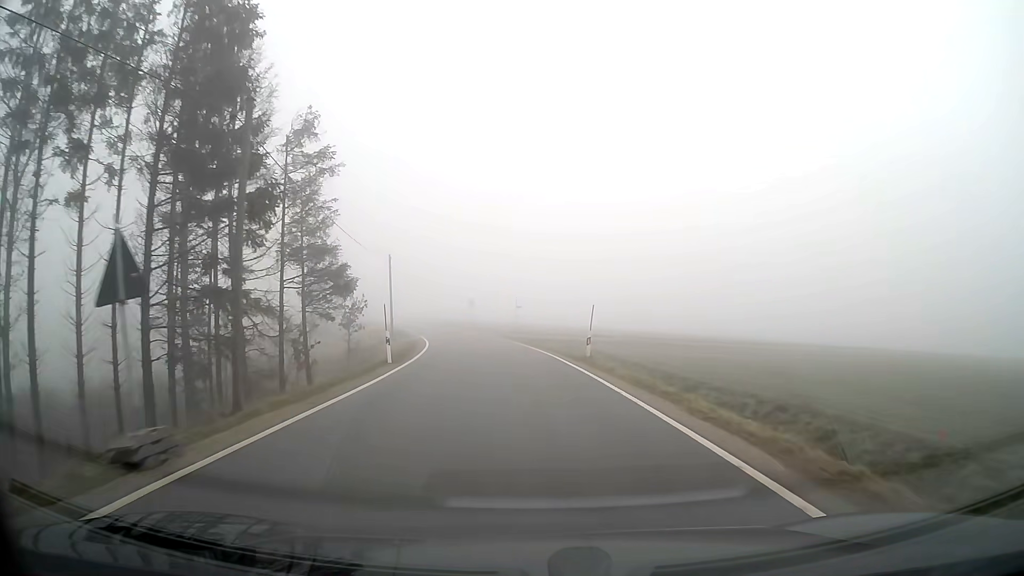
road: tertiary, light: Day
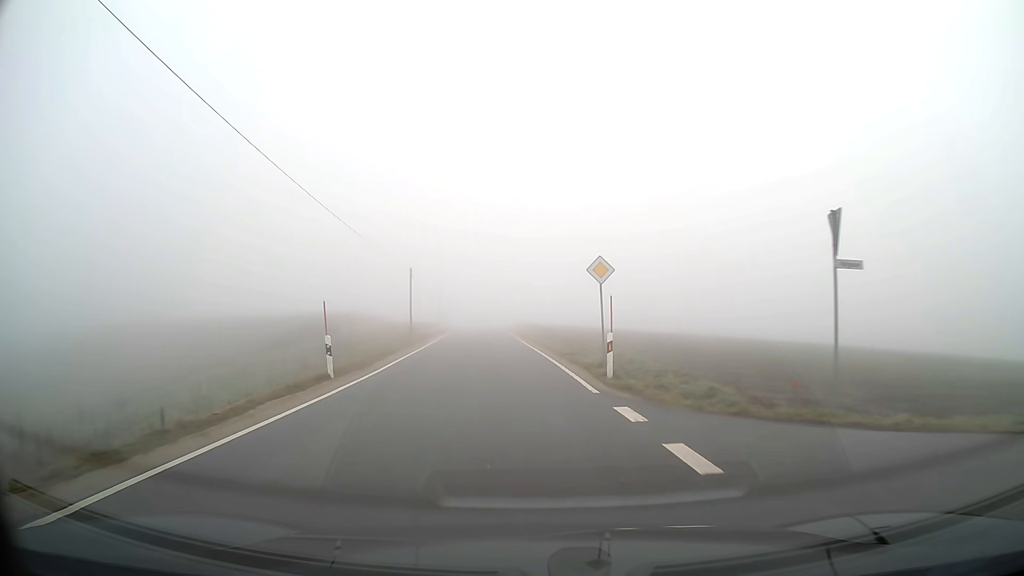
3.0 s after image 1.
(-4.2, +47.3) m; -11°
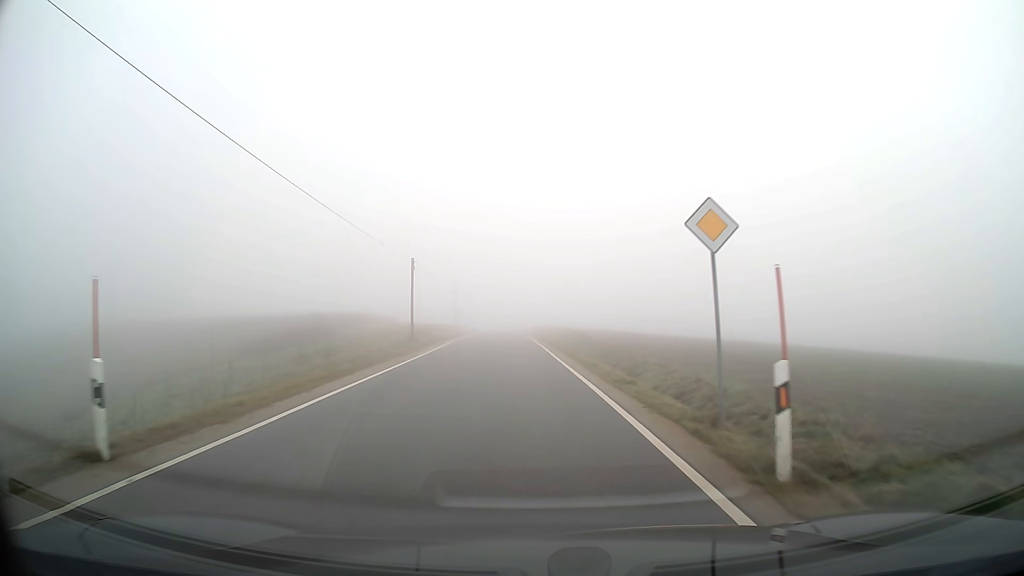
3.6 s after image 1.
(-0.1, +9.7) m; -1°
(0, +10) (0, +20) (-1, +30) (-1, +40) (-1, +50) (-2, +60) (-2, +70) (-2, +80) (-3, +90) (-3, +100) m
